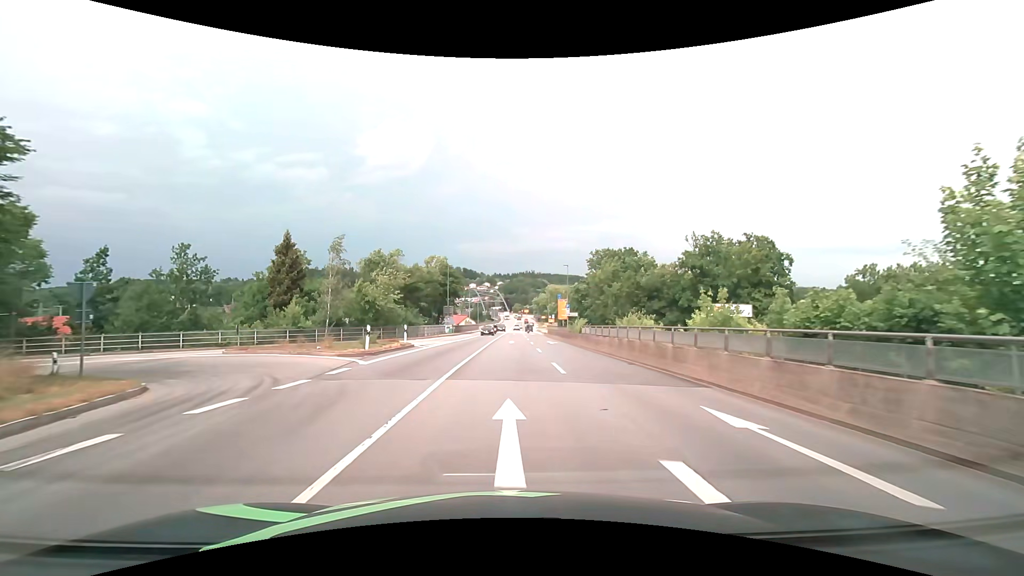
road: primary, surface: asphalt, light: Day
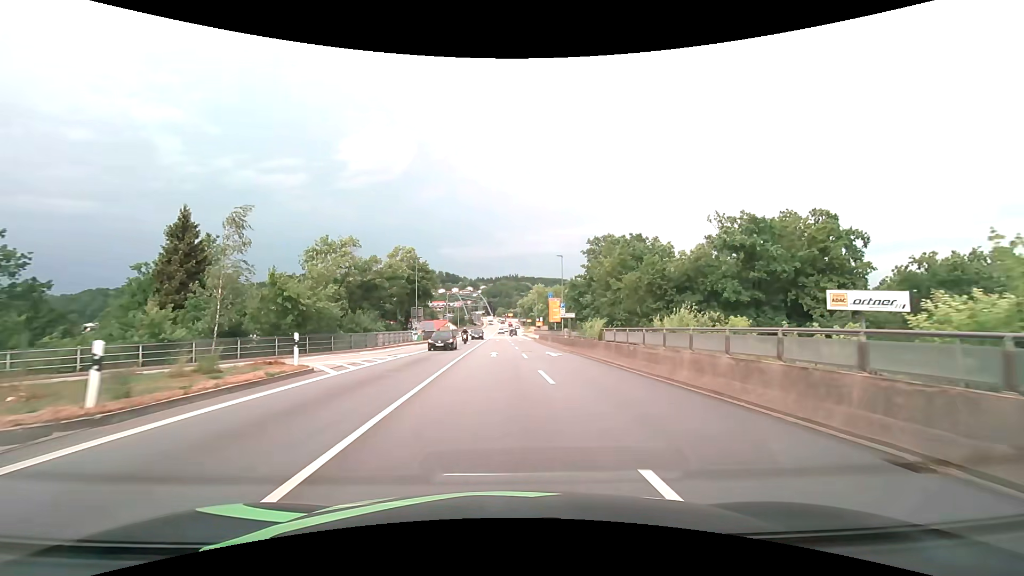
(+0.1, +13.7) m; +2°
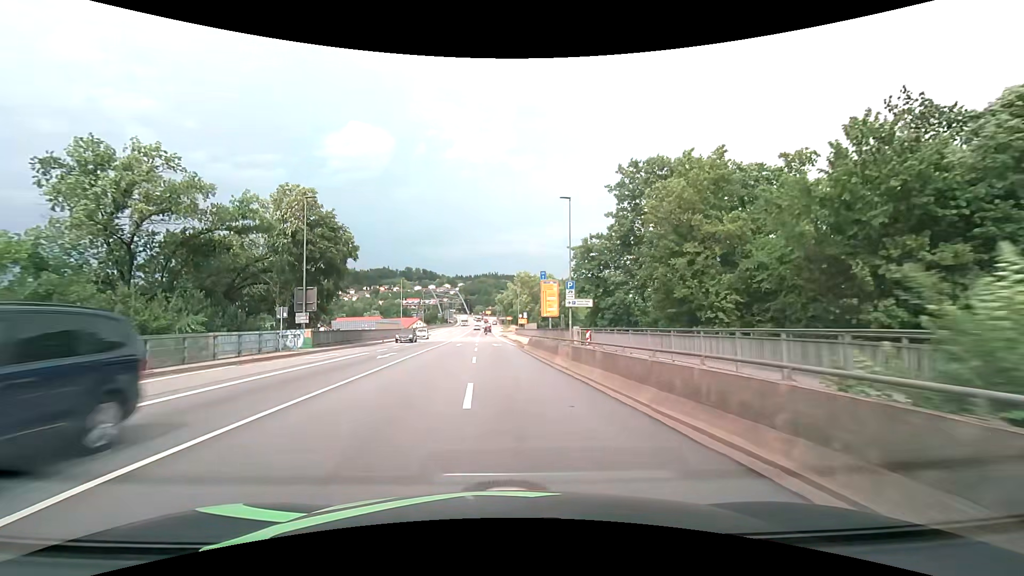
(+1.0, +28.1) m; +2°
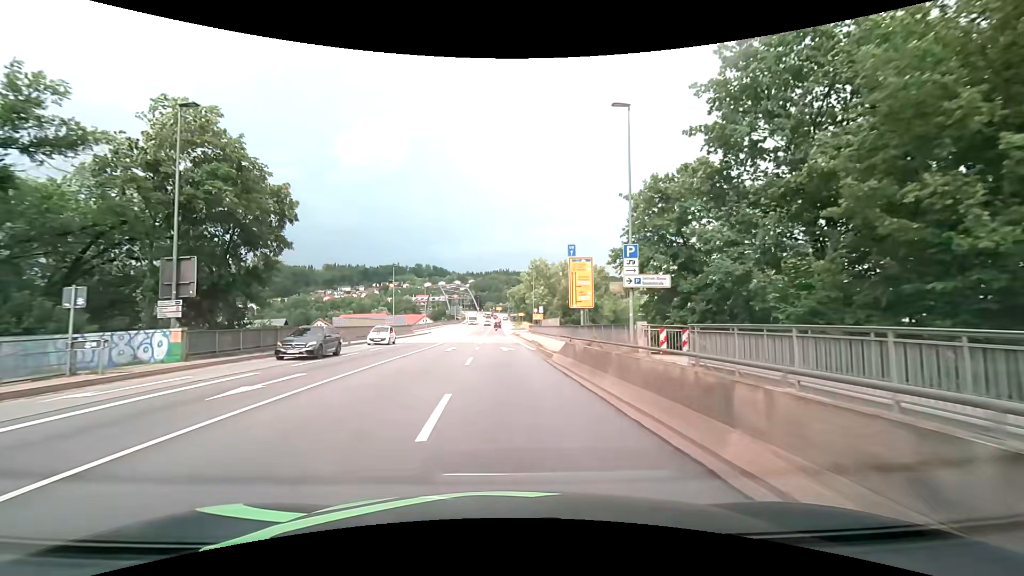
(-0.2, +14.6) m; -1°
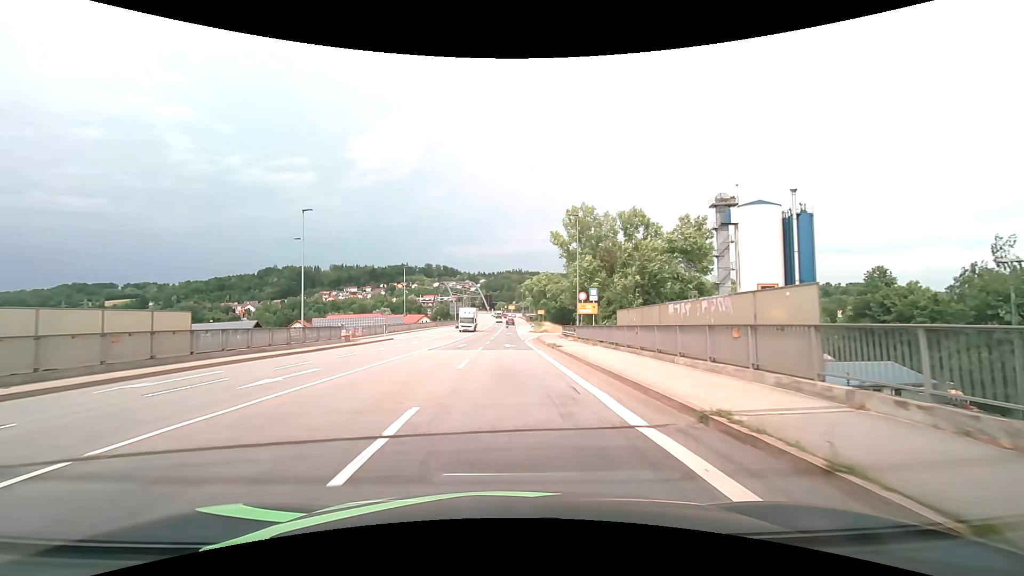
(-0.5, +37.3) m; -1°
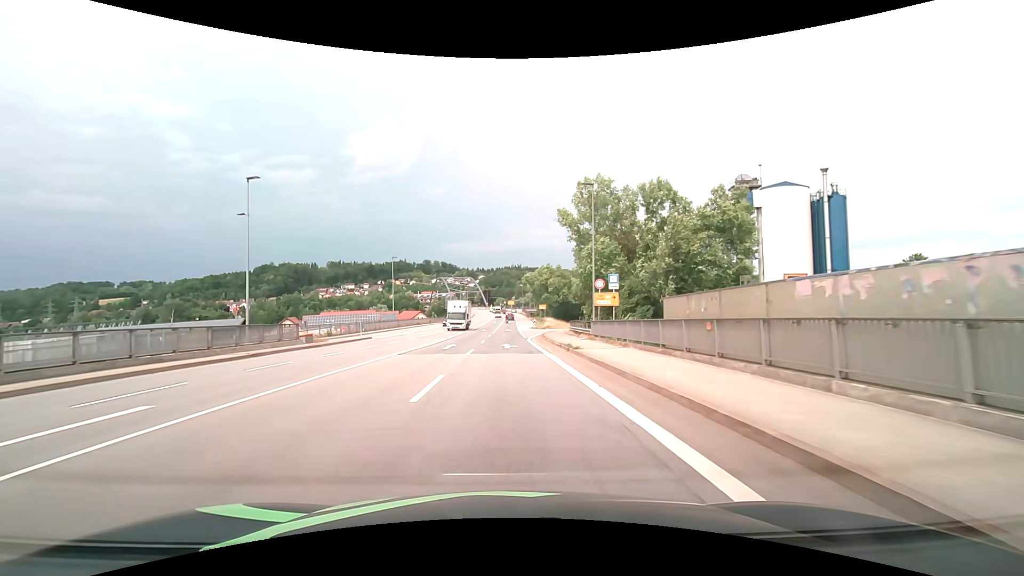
(0.0, +7.8) m; 0°
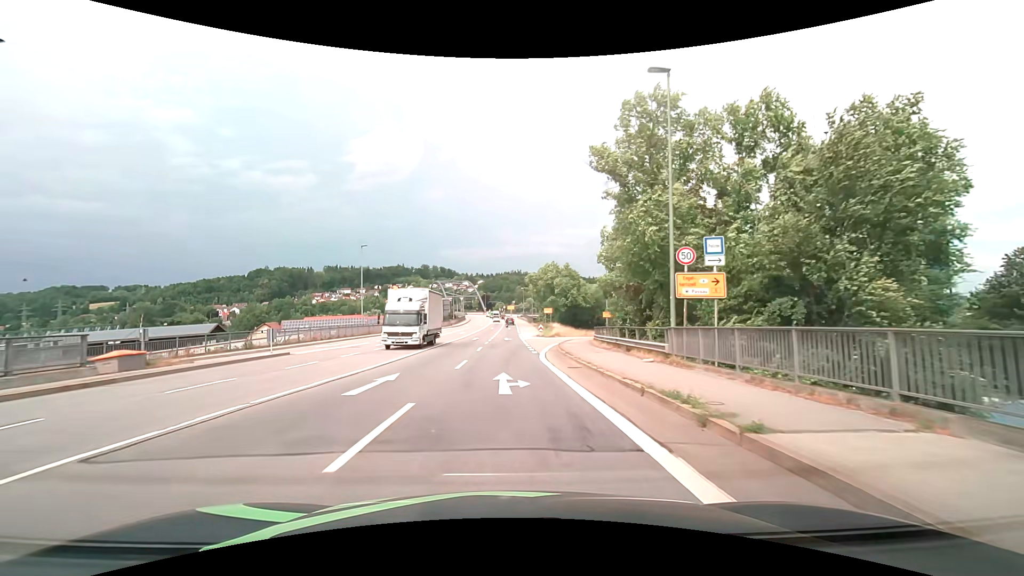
(-0.1, +15.6) m; 0°
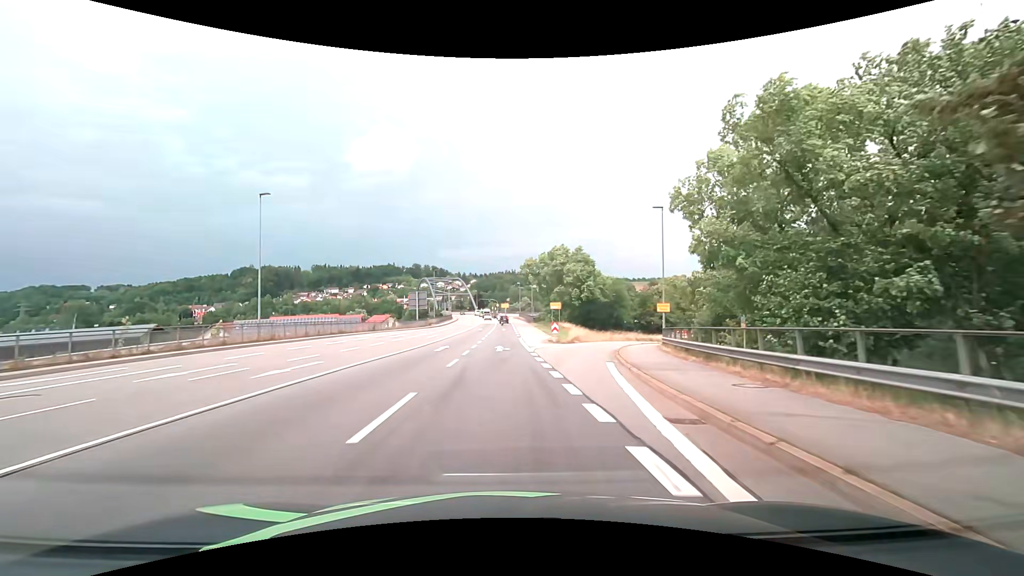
(-0.1, +23.1) m; +1°
(0, +10) (+1, +20) (+3, +30) (+7, +39) (+10, +48) (+15, +57) (+20, +66) (+25, +74) (+31, +82) (+38, +90) m
